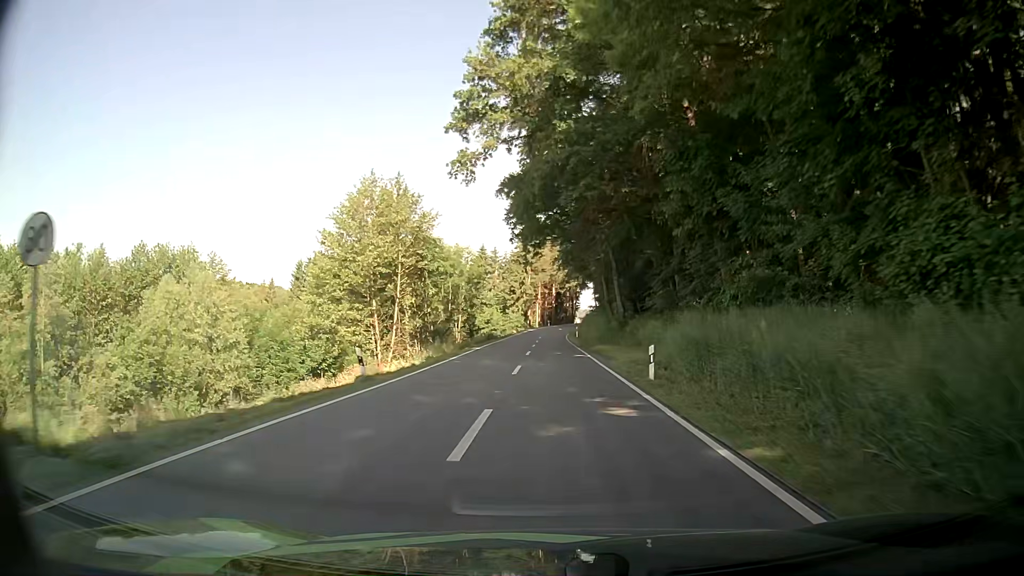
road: secondary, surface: asphalt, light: Day
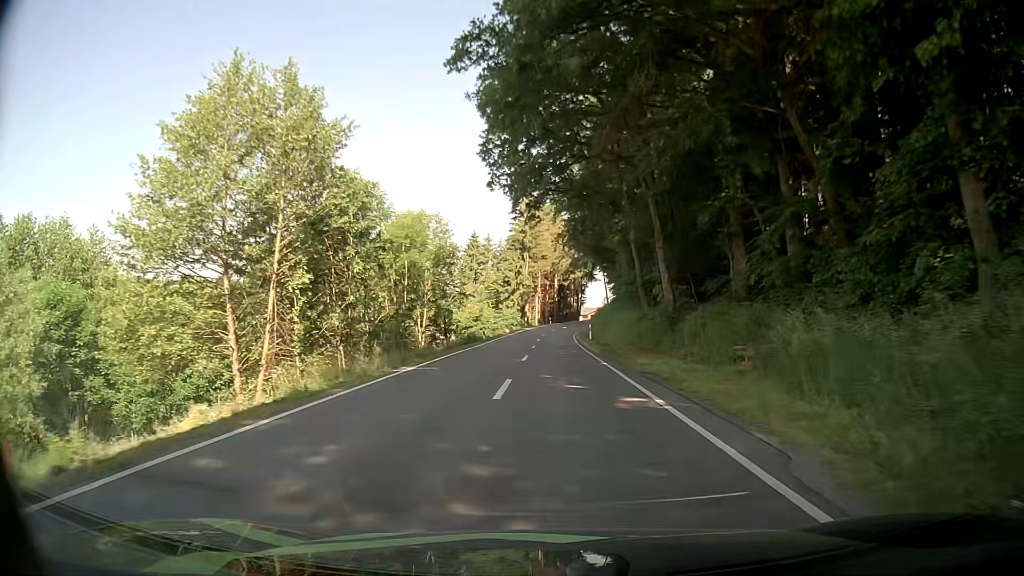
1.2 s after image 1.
(-0.1, +18.8) m; 0°
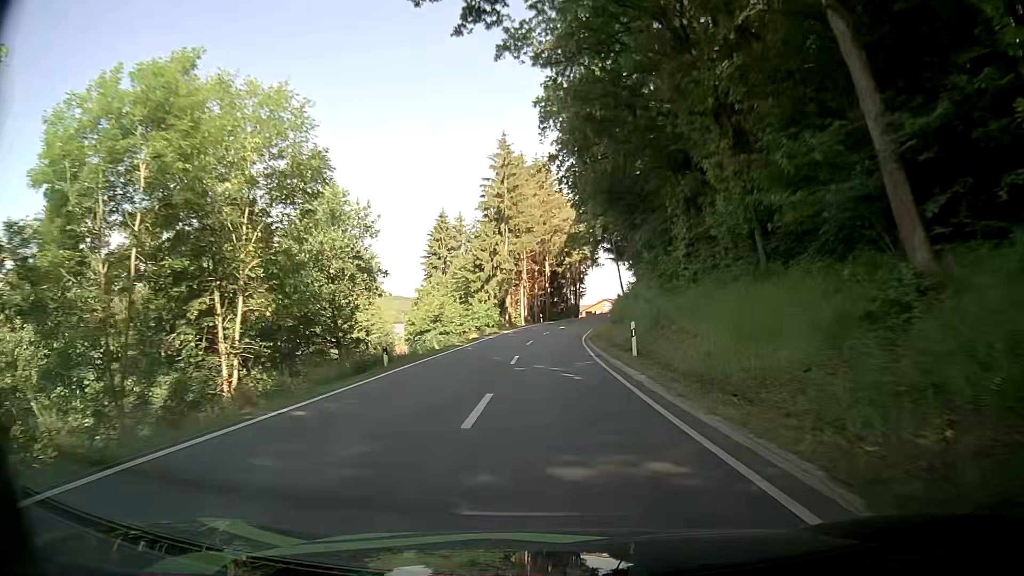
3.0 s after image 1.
(0.0, +27.0) m; +1°
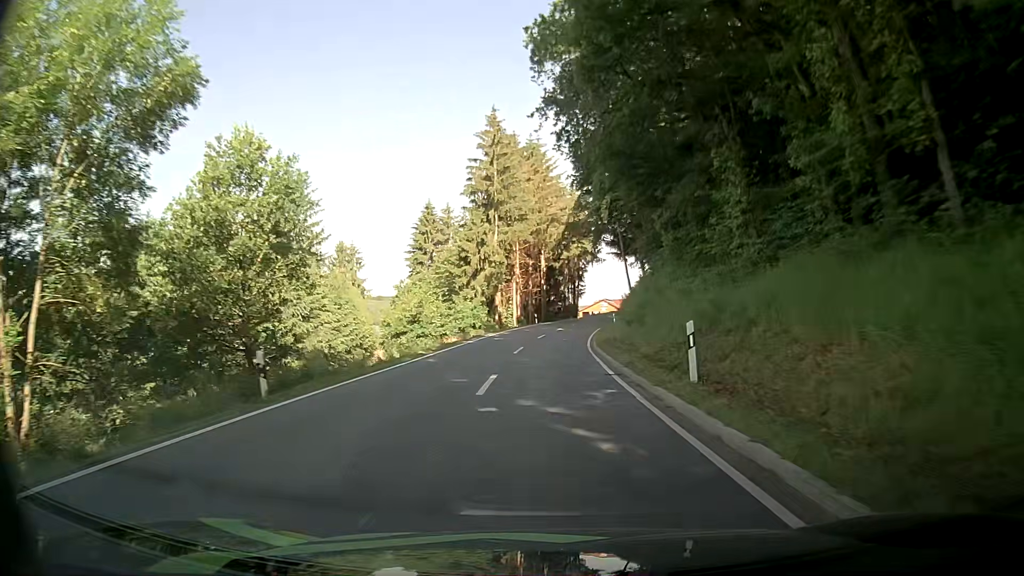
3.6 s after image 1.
(0.0, +8.7) m; 0°
